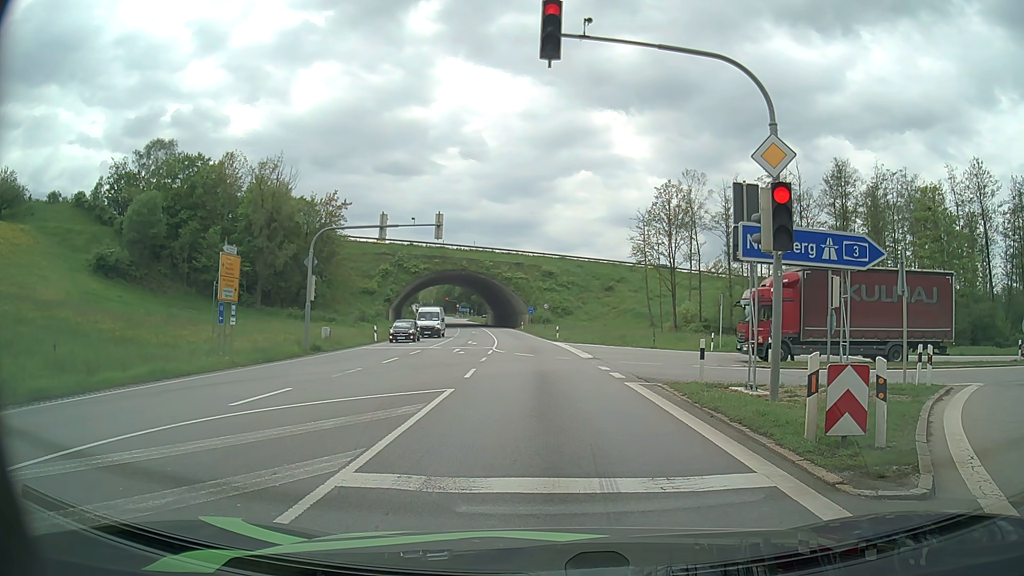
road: primary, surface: asphalt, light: Day
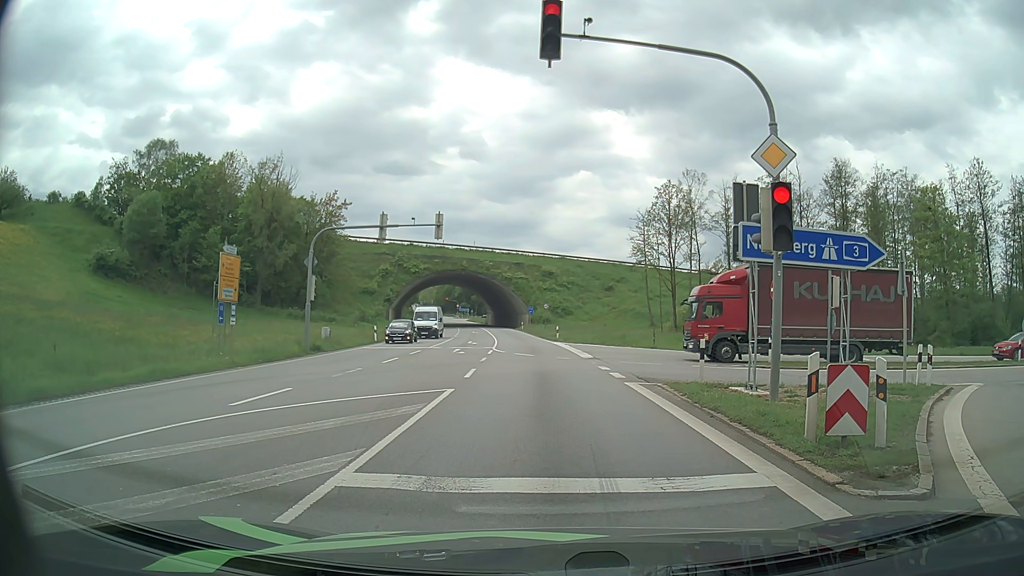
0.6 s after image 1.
(0.0, 0.0) m; 0°
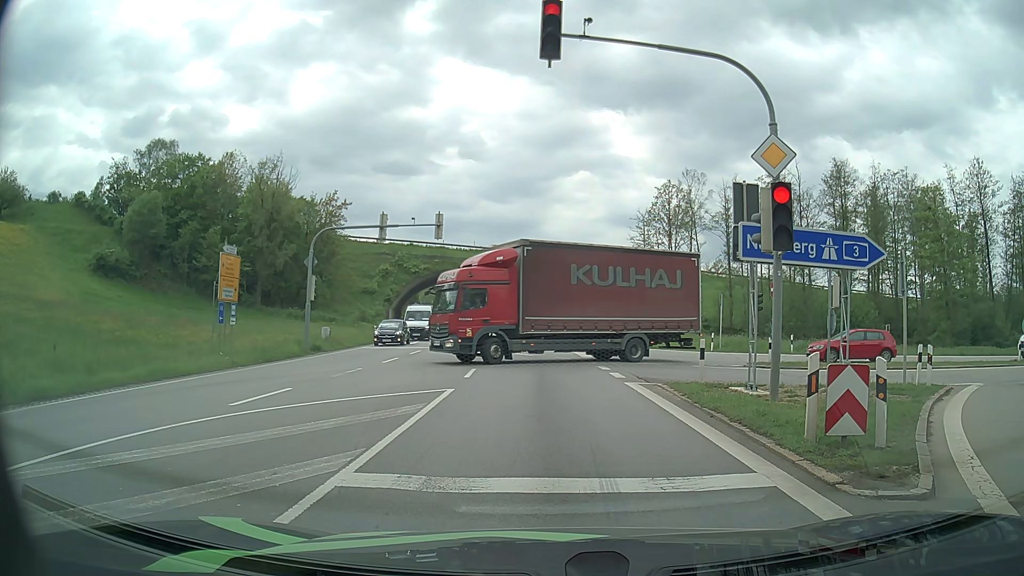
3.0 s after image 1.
(0.0, 0.0) m; 0°
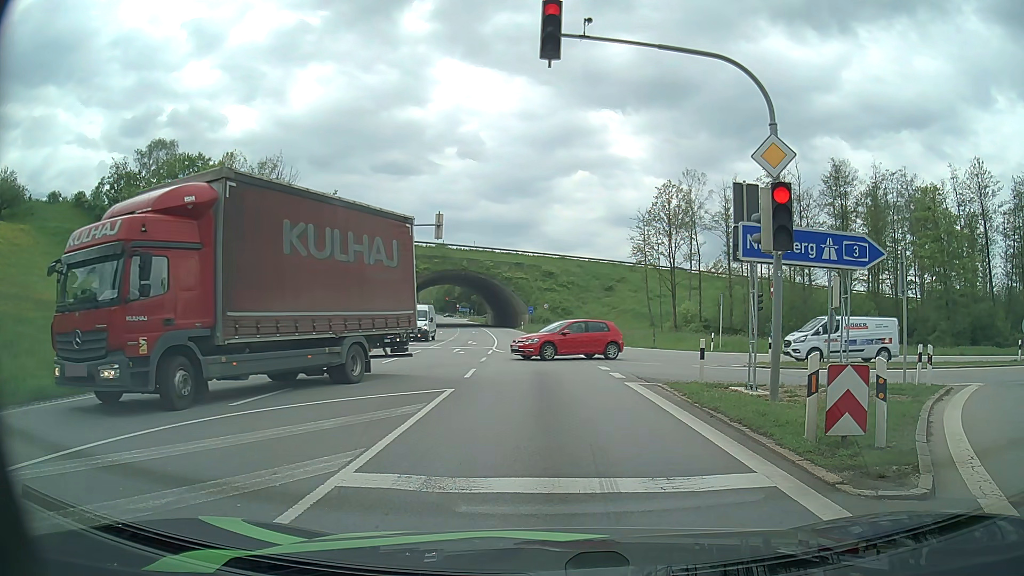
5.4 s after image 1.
(0.0, 0.0) m; 0°
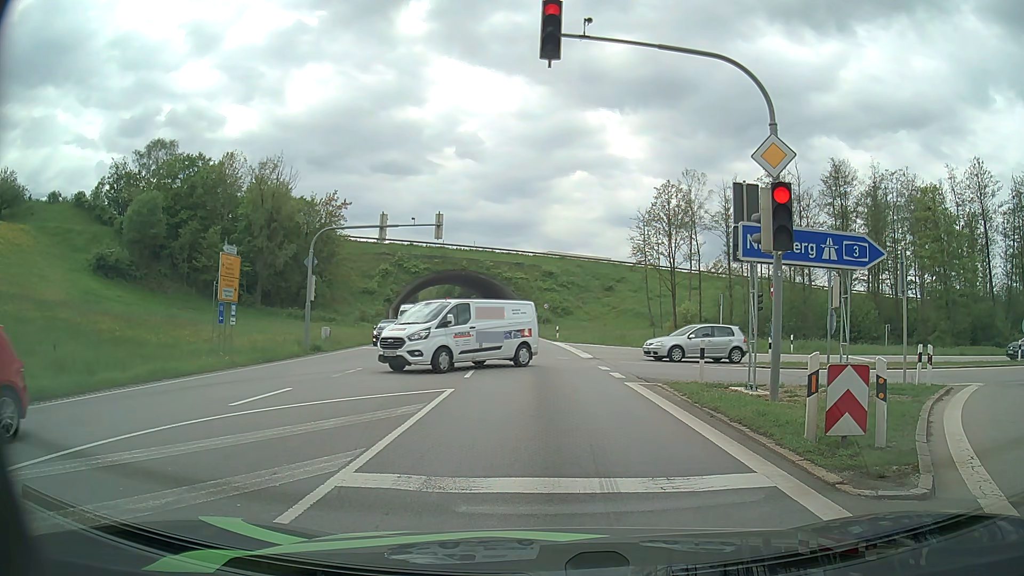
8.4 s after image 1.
(0.0, 0.0) m; 0°
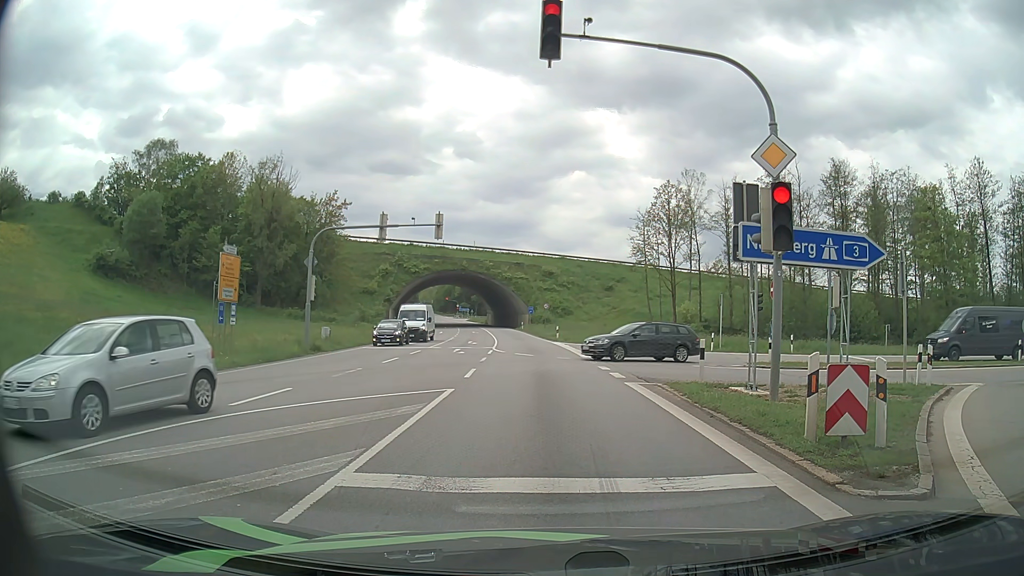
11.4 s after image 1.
(0.0, 0.0) m; 0°
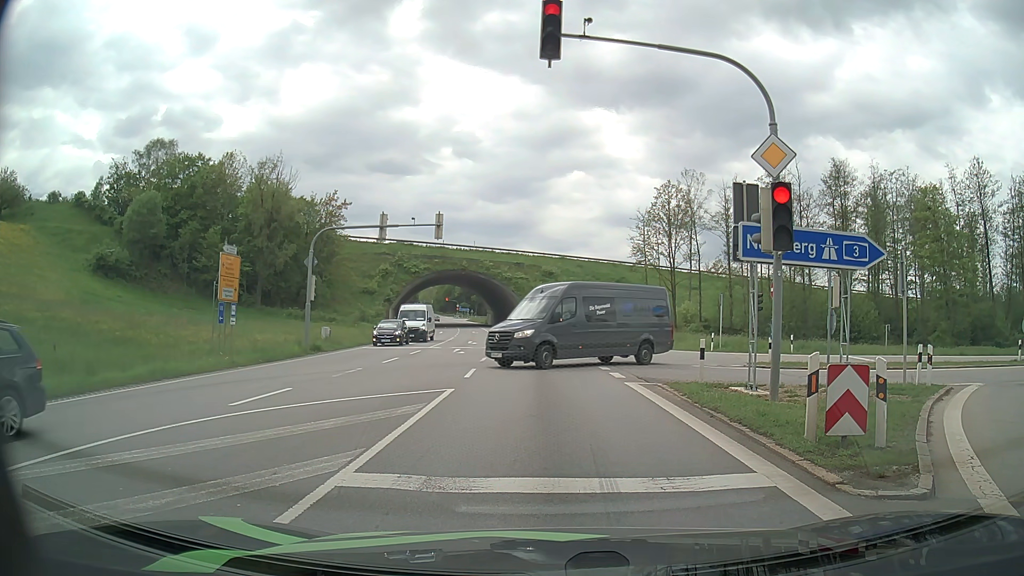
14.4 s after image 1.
(0.0, 0.0) m; 0°
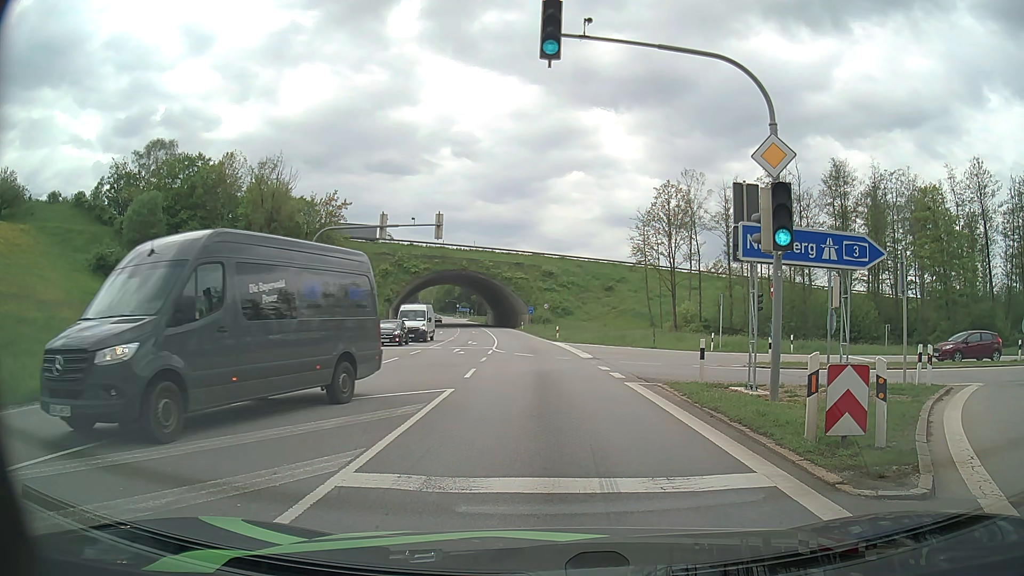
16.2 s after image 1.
(0.0, 0.0) m; 0°
